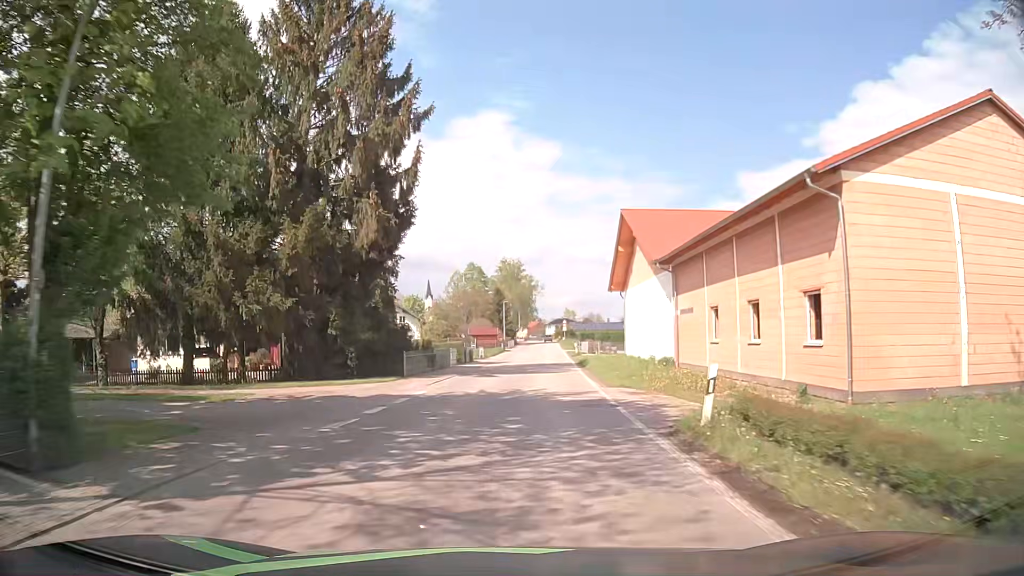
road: secondary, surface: asphalt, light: Day
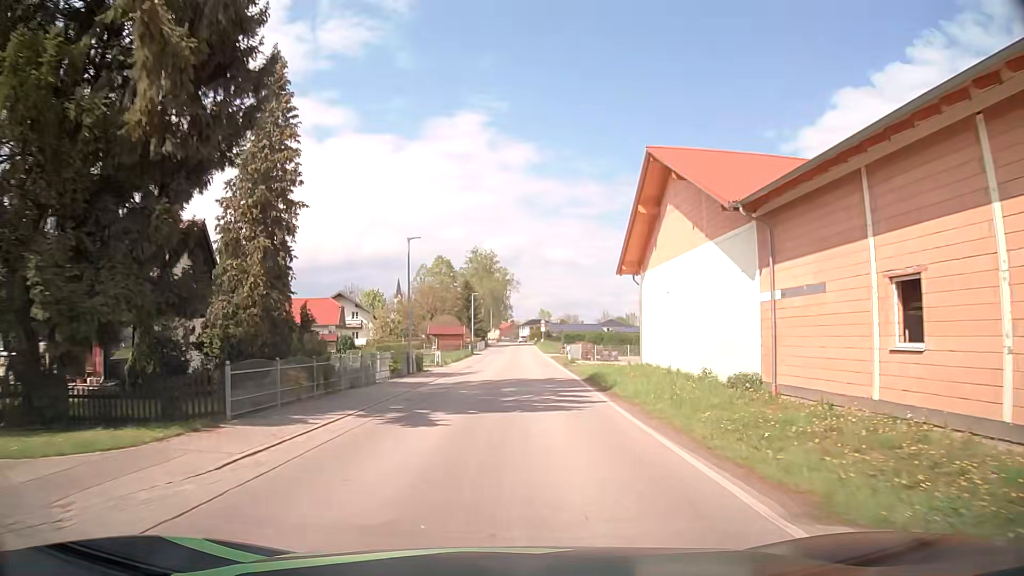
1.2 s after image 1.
(+0.2, +15.3) m; +3°
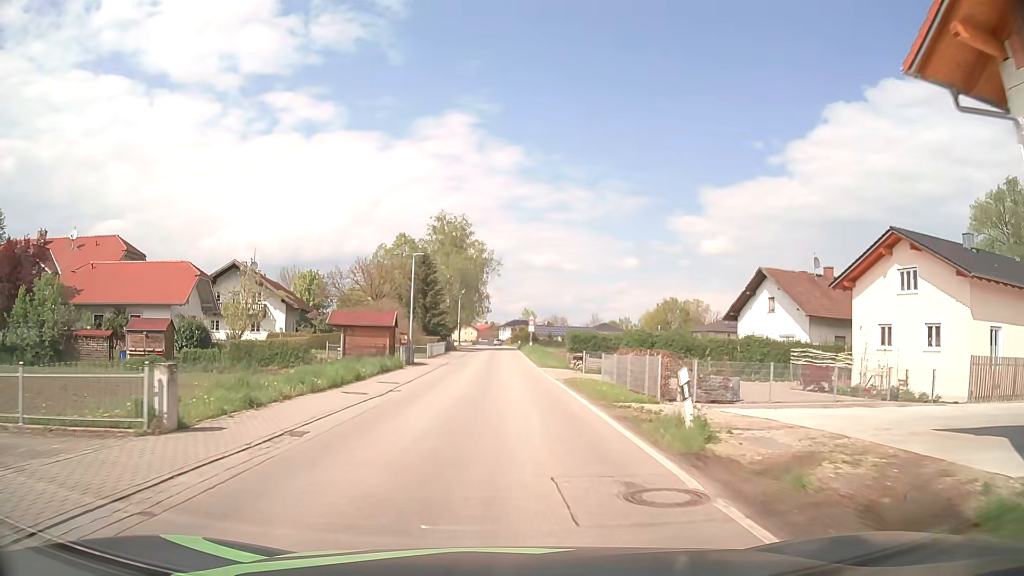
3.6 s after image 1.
(+0.5, +30.6) m; +1°
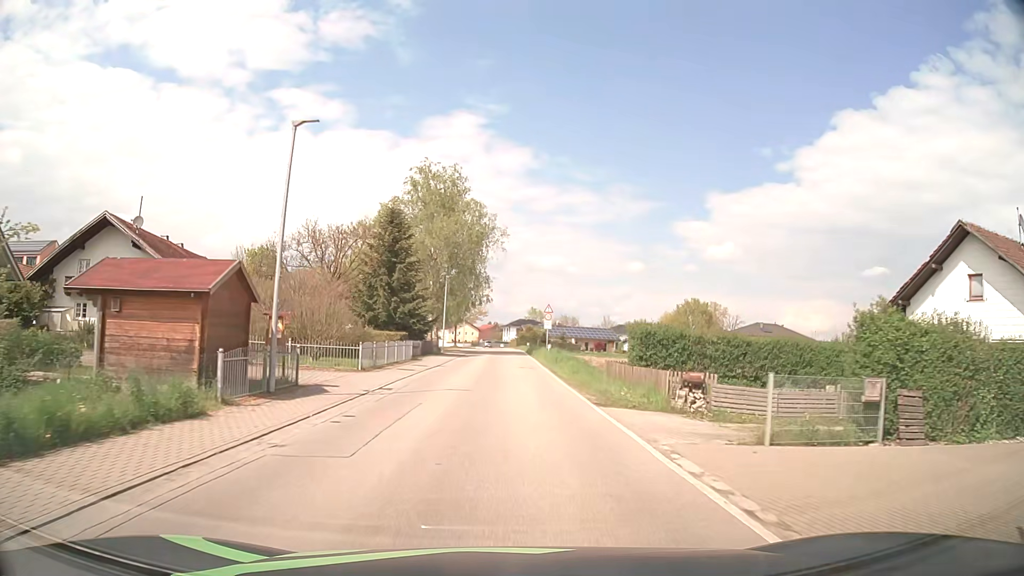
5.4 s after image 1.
(-0.1, +22.8) m; 0°
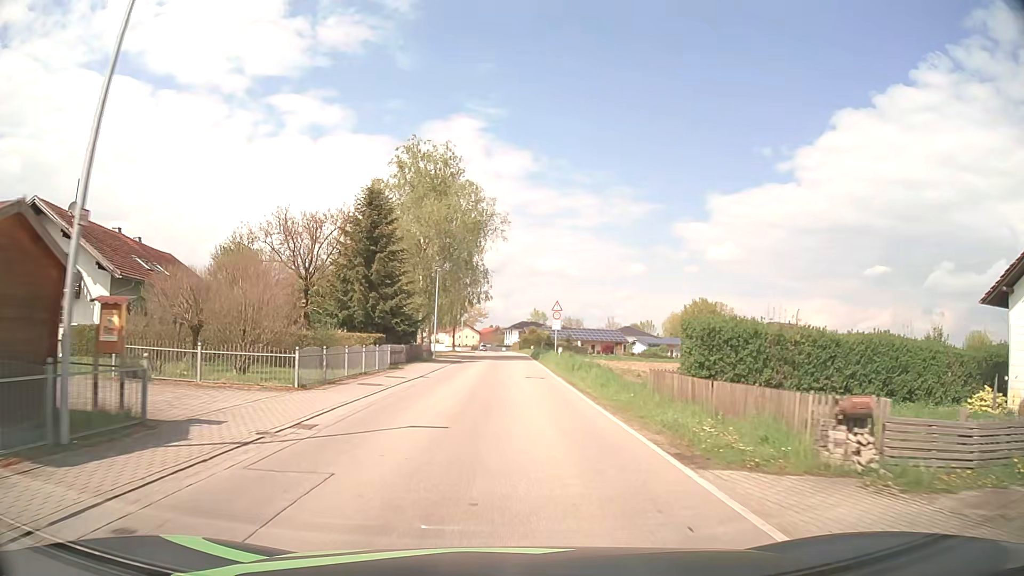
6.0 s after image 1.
(0.0, +7.6) m; 0°
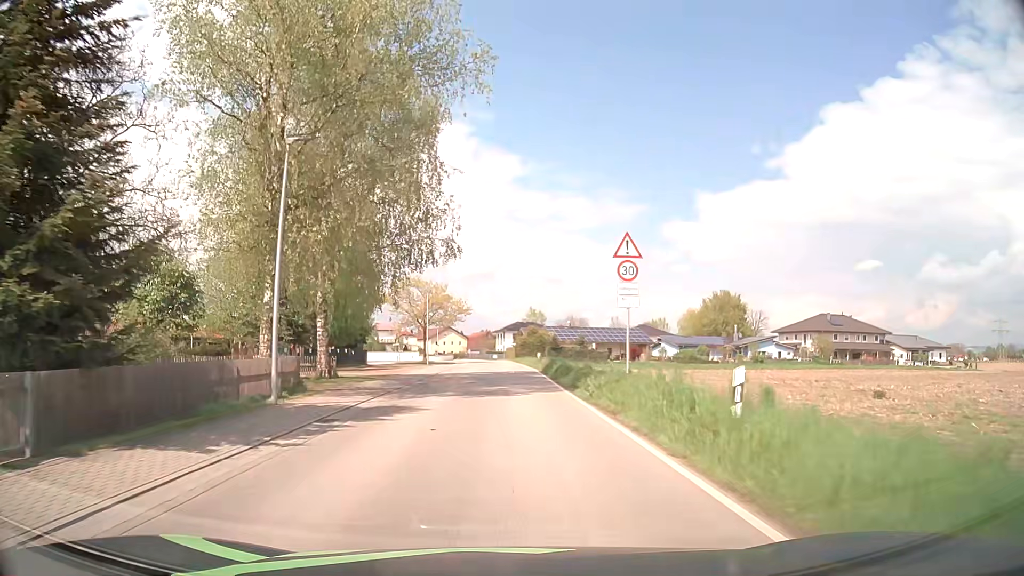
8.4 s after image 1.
(+0.2, +30.3) m; +1°
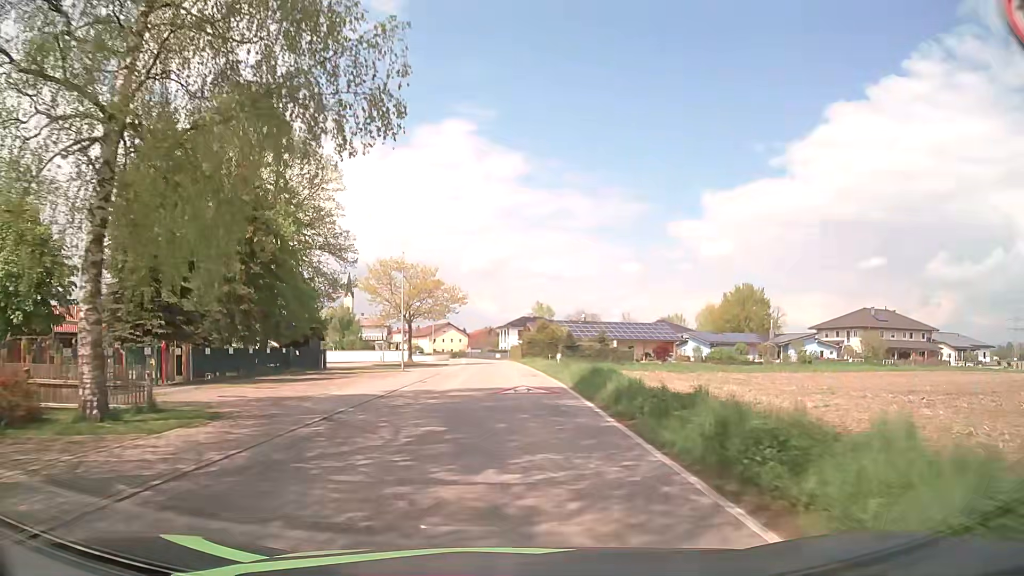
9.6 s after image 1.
(+0.1, +15.1) m; 0°
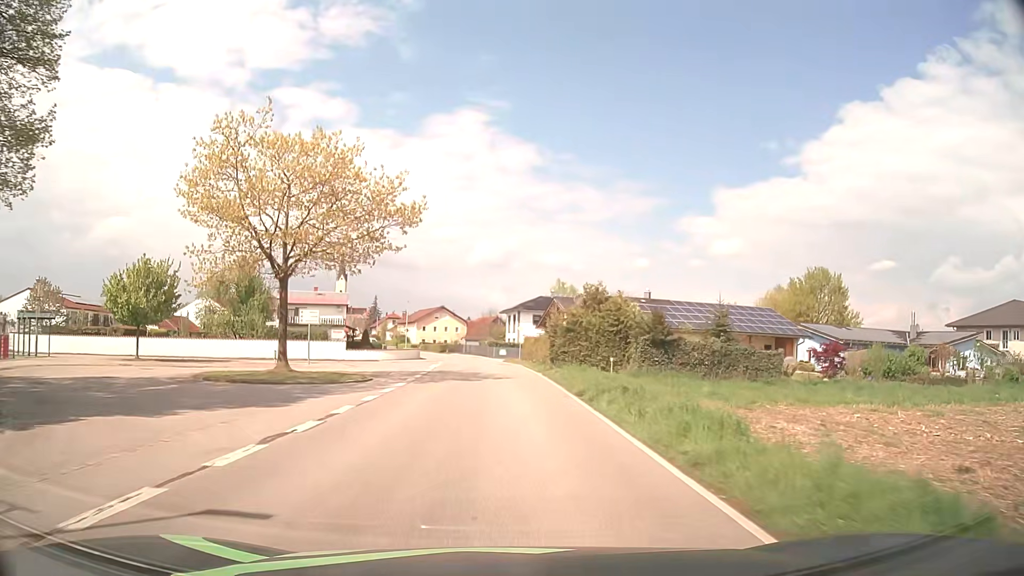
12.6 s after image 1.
(-0.3, +38.1) m; -1°
(0, +10) (0, +20) (-1, +30) (-1, +40) (-2, +50) (-3, +60) (-5, +70) (-7, +80) (-9, +89) (-12, +99) m
